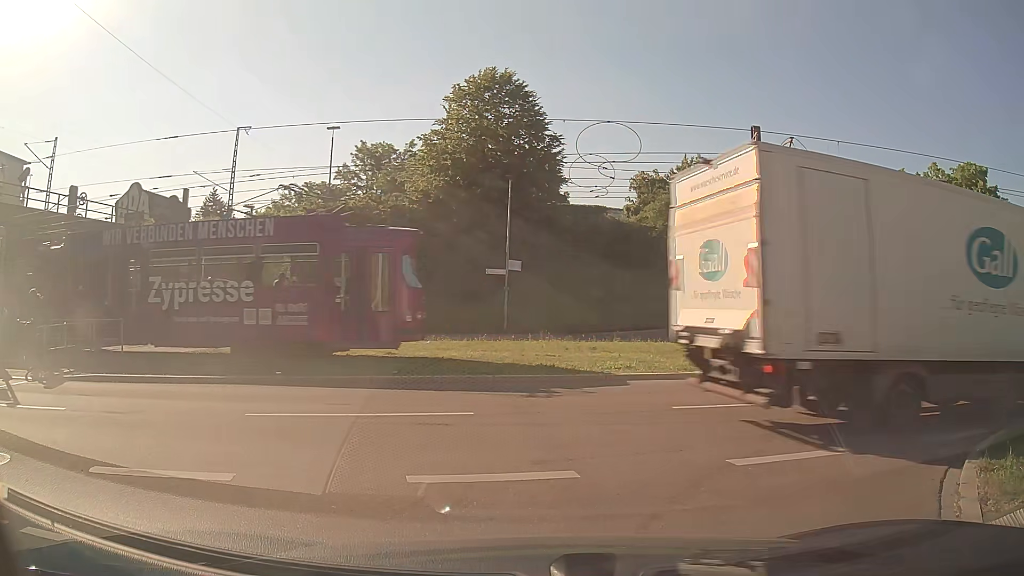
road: residential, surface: asphalt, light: Day
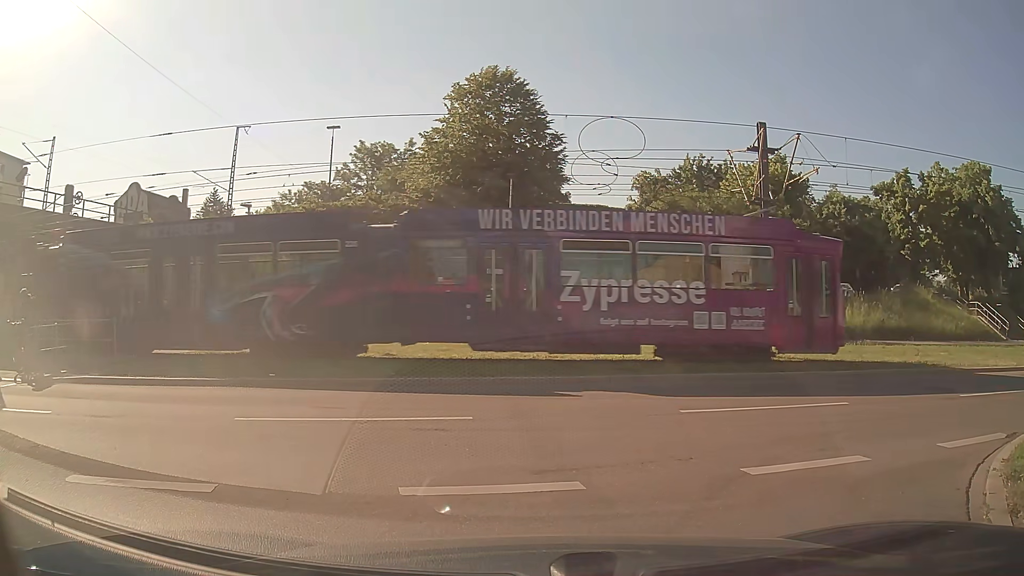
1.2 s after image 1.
(0.0, +0.4) m; 0°
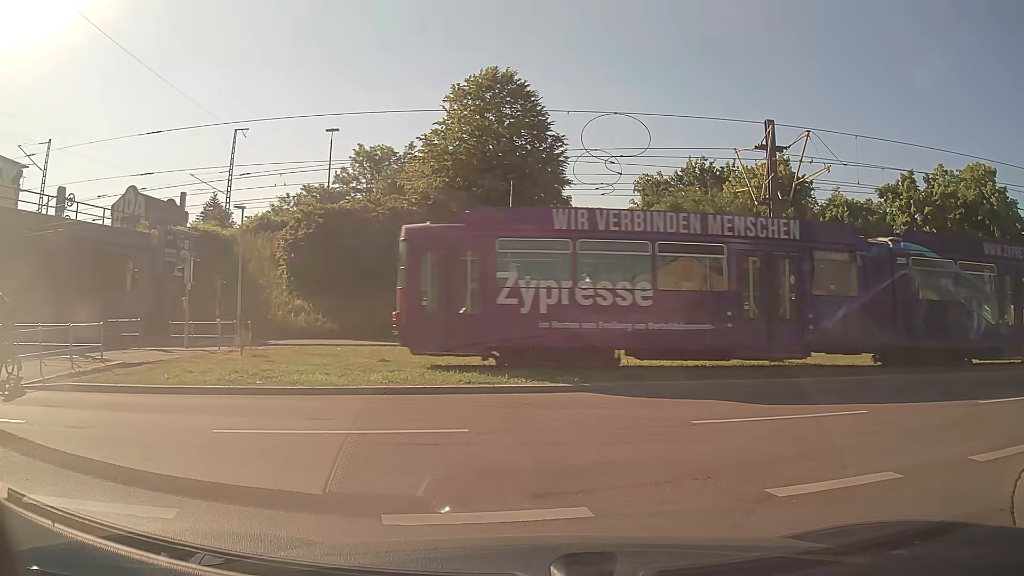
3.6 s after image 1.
(0.0, +0.8) m; 0°
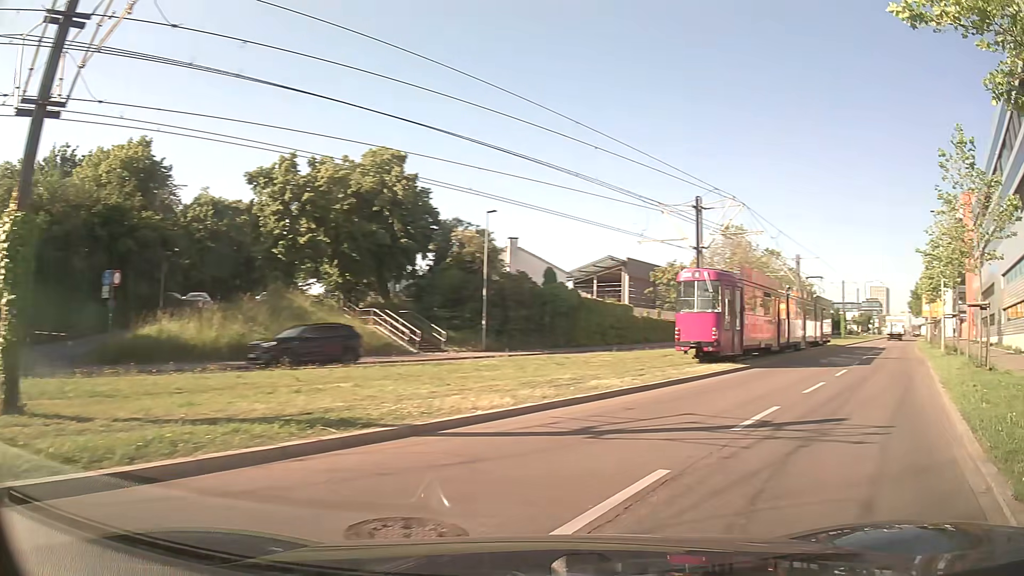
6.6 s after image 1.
(+4.2, +8.6) m; +58°
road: secondary
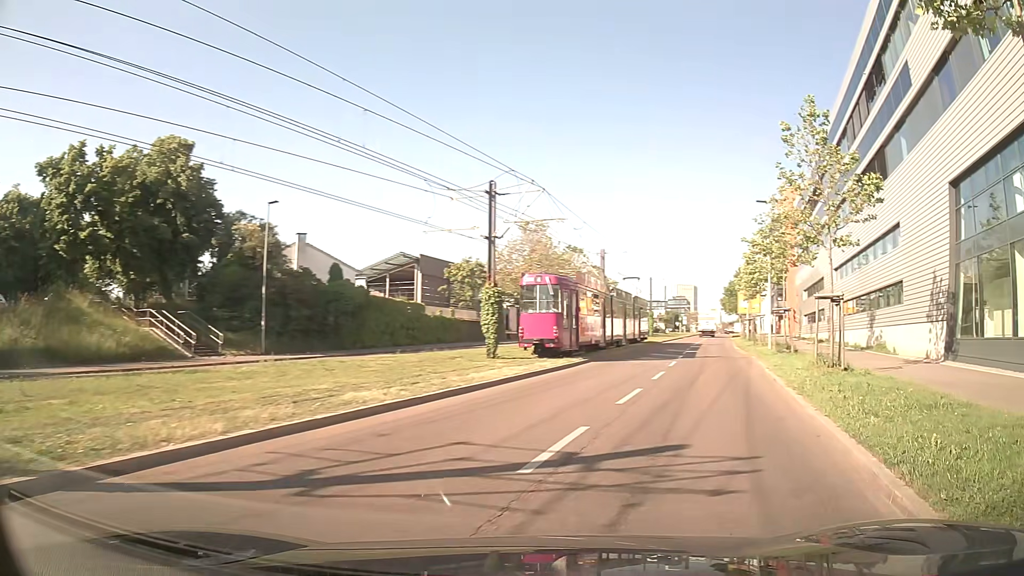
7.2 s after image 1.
(+0.5, +3.1) m; +16°
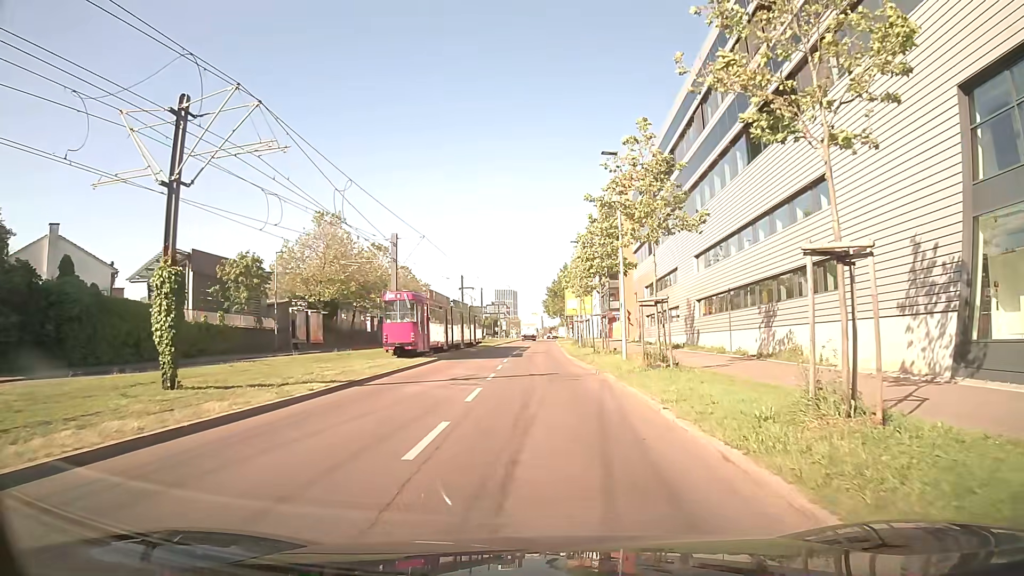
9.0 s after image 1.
(+2.0, +11.2) m; +13°
(0, +10) (0, +20) (0, +30) (0, +40) (0, +50) (+1, +60) (+1, +70) (+1, +80) (+1, +90) (+2, +100) m
